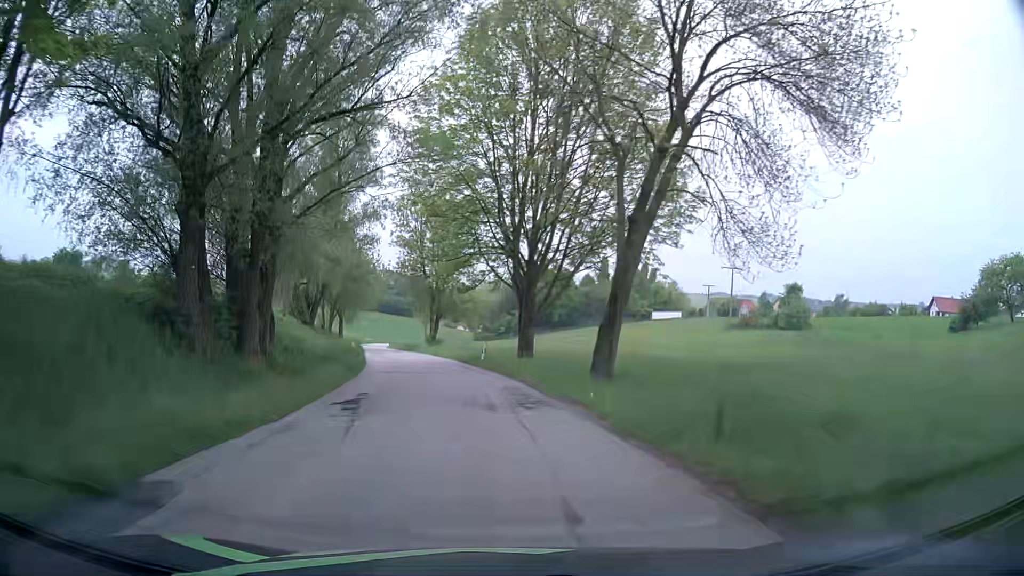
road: tertiary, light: Day
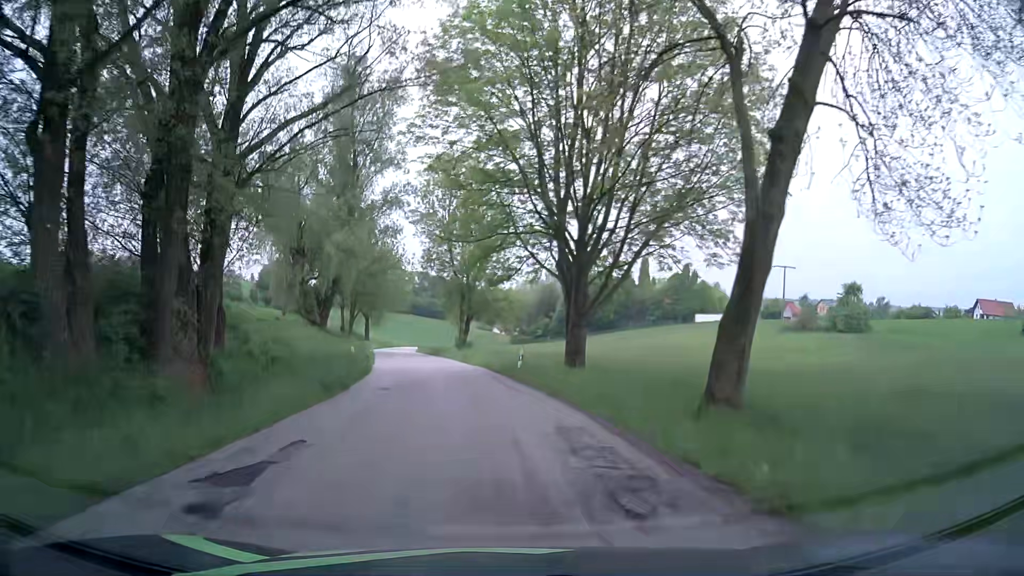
(-0.1, +7.7) m; -3°
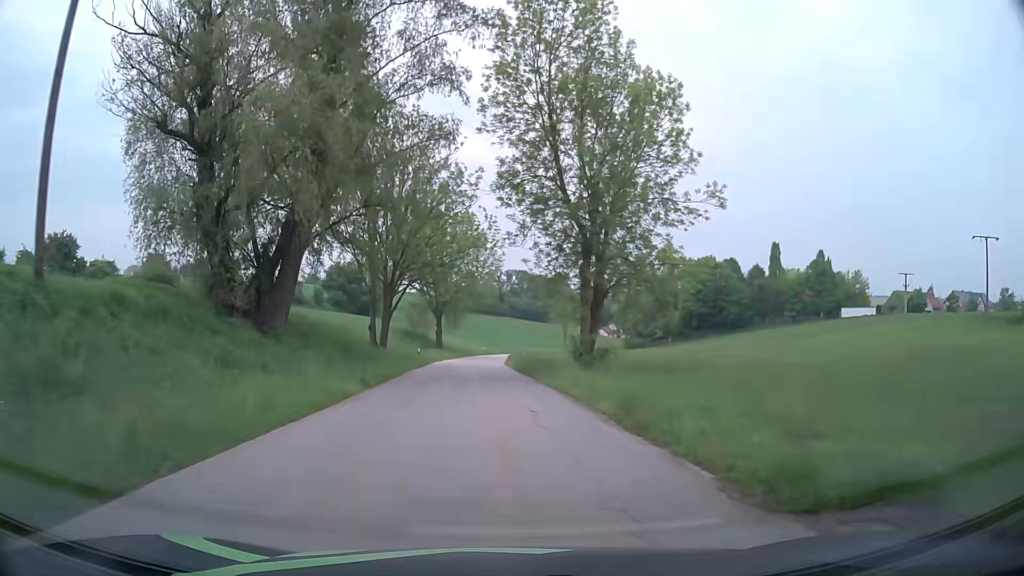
(-2.7, +30.7) m; -9°
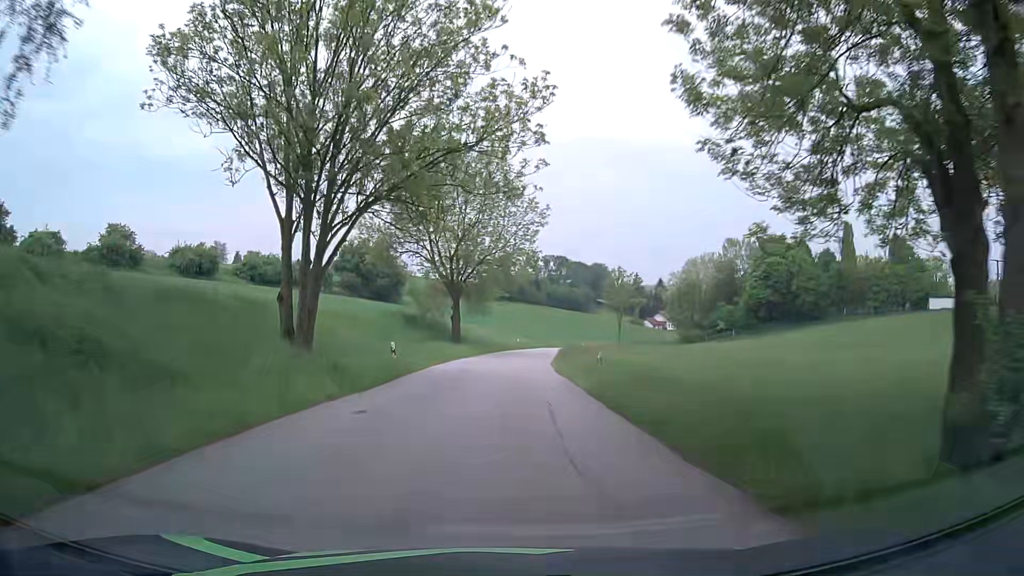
(-0.5, +23.1) m; -2°
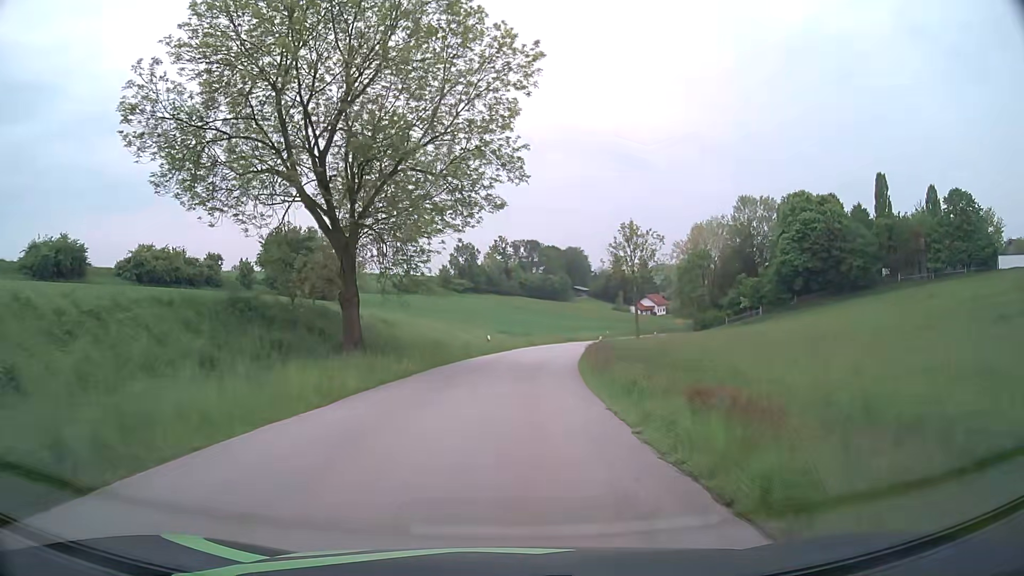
(+0.4, +30.6) m; +2°
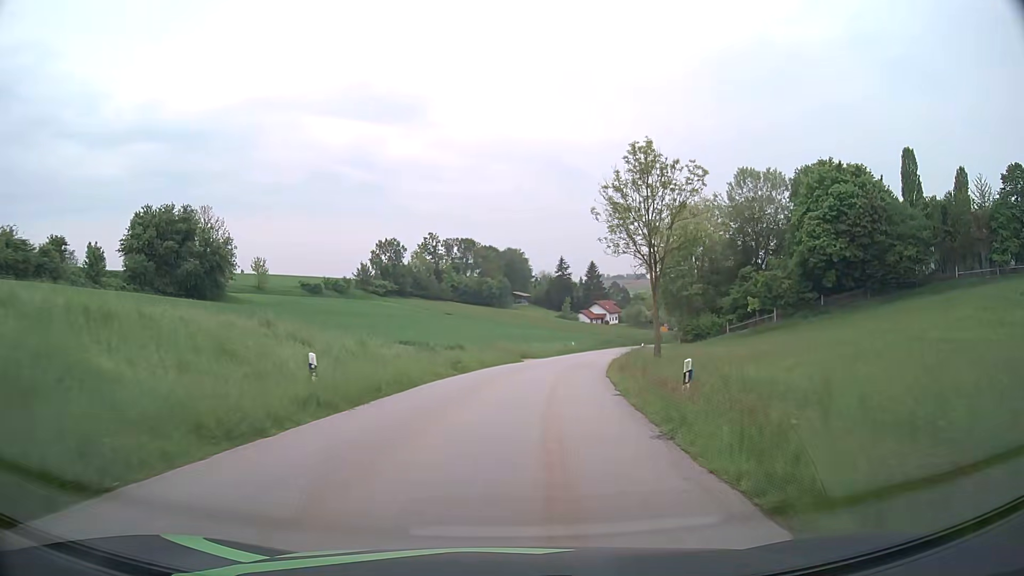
(+1.1, +30.6) m; +5°
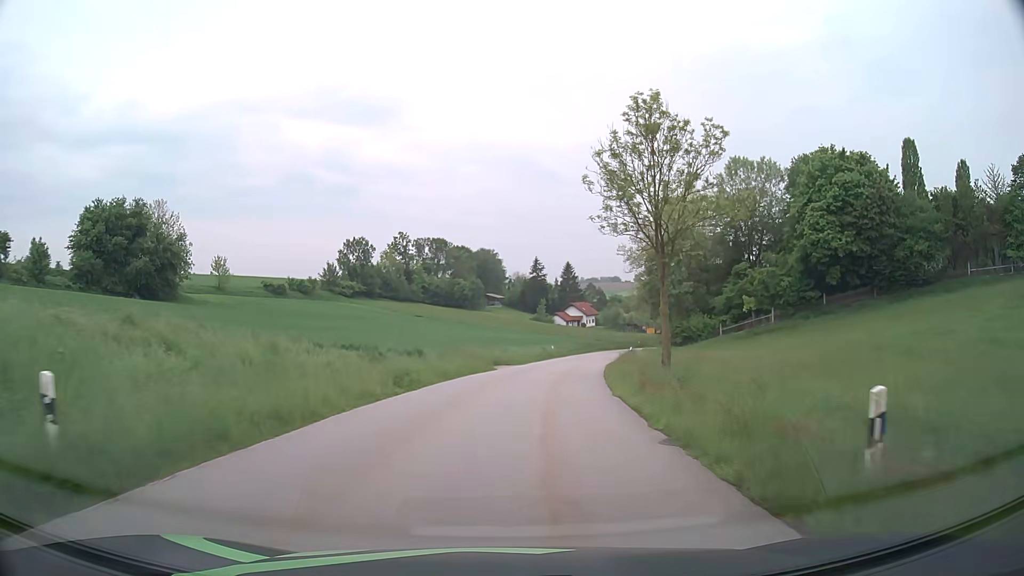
(+0.1, +7.6) m; +2°
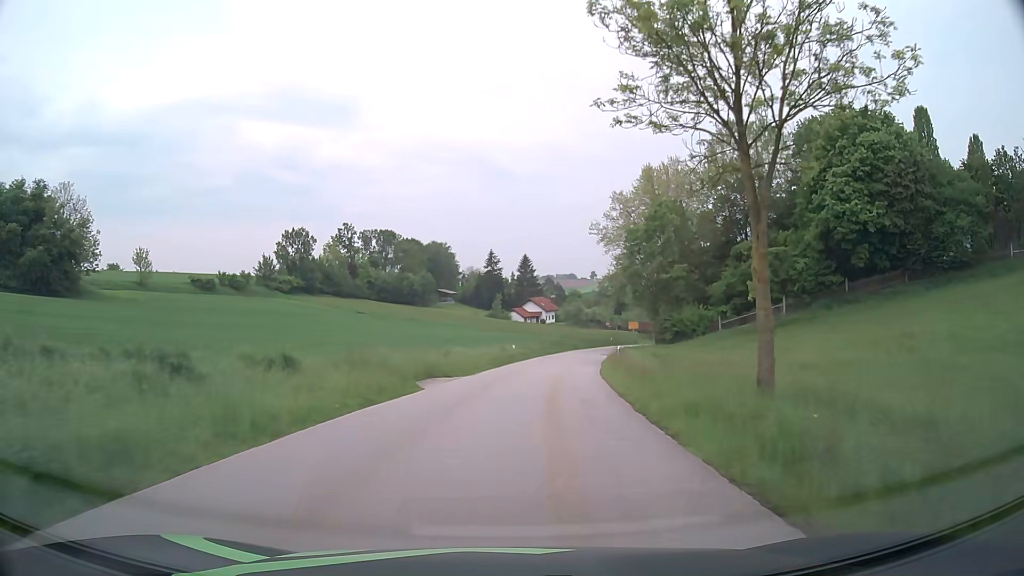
(+0.7, +15.2) m; +4°
(0, +10) (+1, +20) (+2, +30) (+3, +40) (+5, +50) (+7, +59) (+10, +69) (+12, +79) (+16, +88) (+19, +98) m
